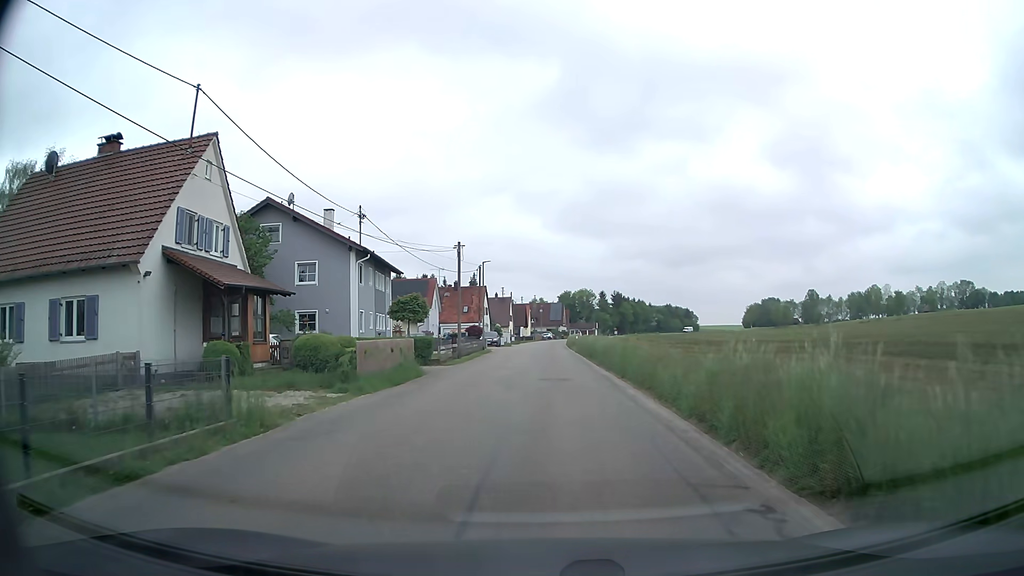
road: tertiary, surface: asphalt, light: Day
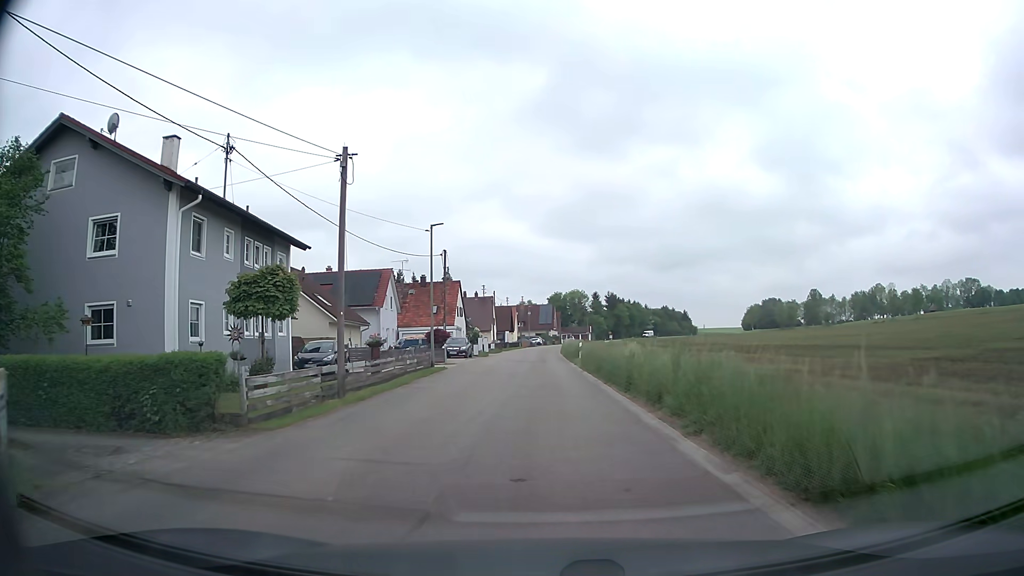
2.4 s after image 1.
(+0.2, +18.6) m; +1°
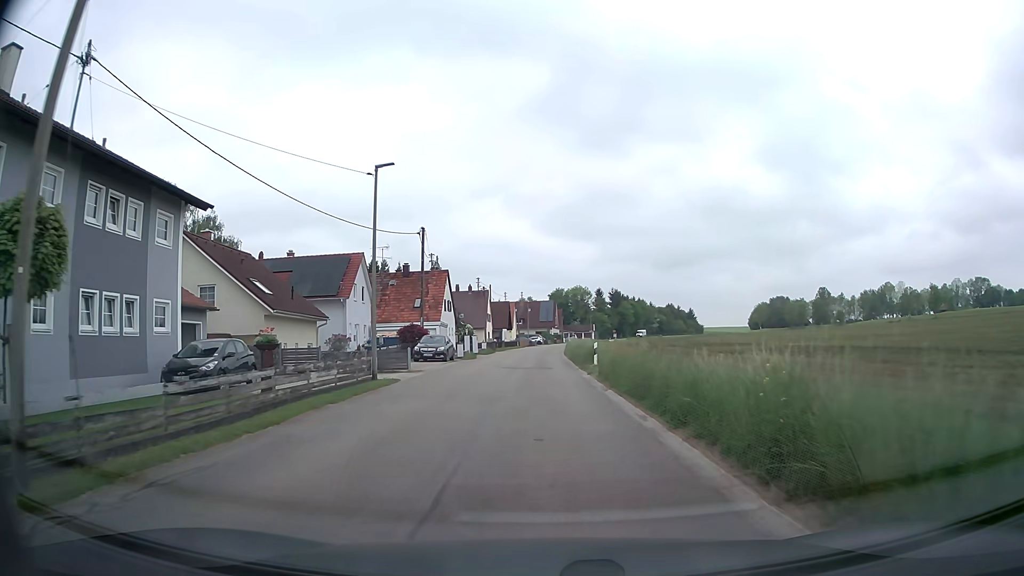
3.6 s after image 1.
(0.0, +10.4) m; 0°
(0, +10) (0, +20) (0, +30) (0, +40) (0, +50) (0, +60) (0, +70) (+1, +80) (+2, +90) (+3, +100) m
